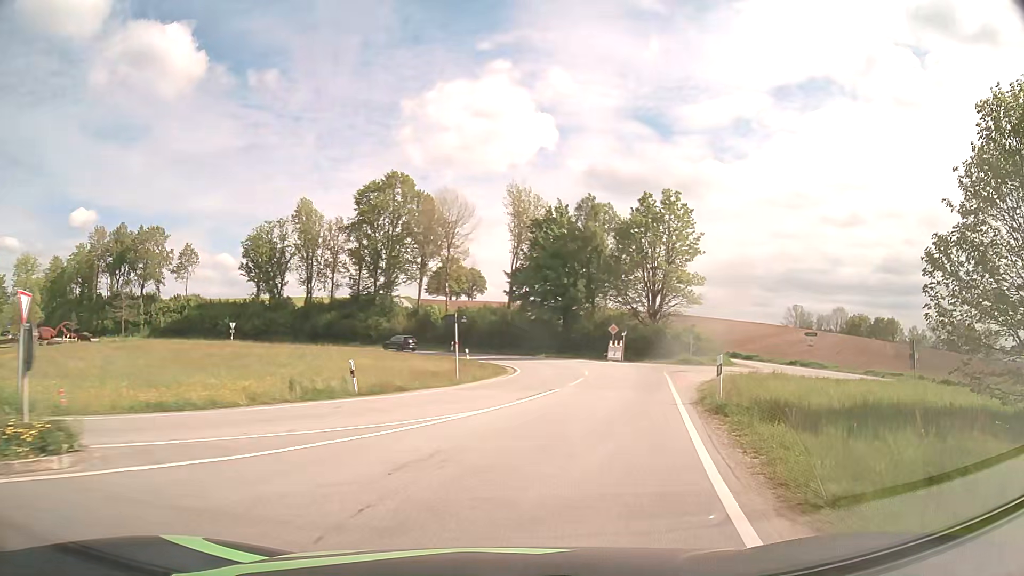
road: tertiary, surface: asphalt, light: Day
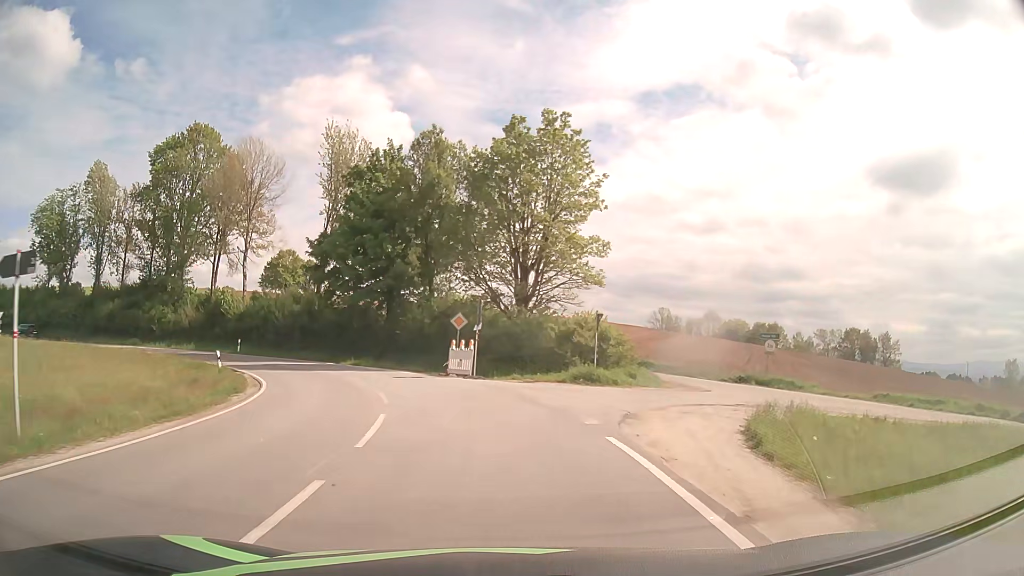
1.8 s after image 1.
(+3.2, +19.7) m; +14°
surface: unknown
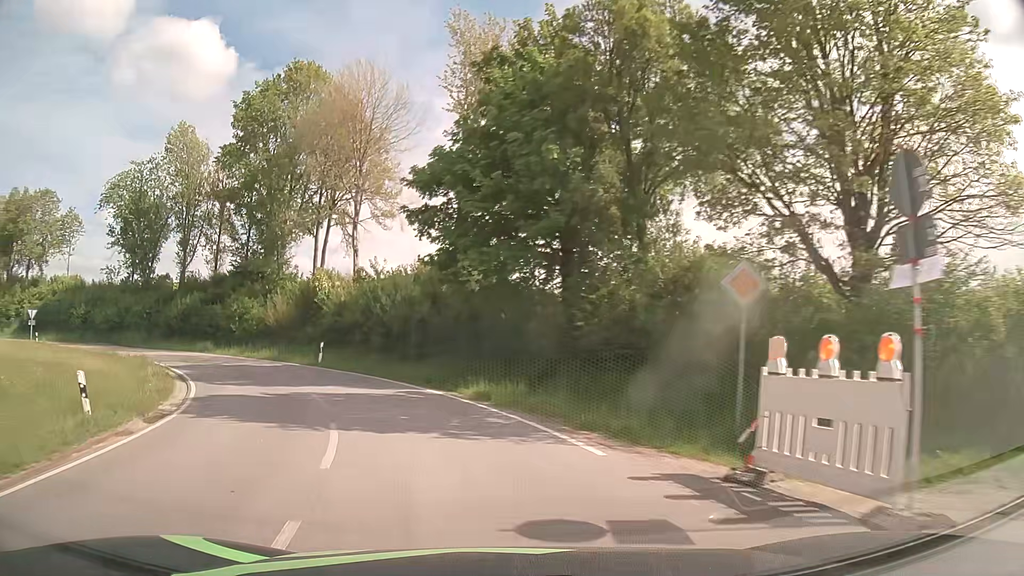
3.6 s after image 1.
(-2.1, +20.2) m; -15°
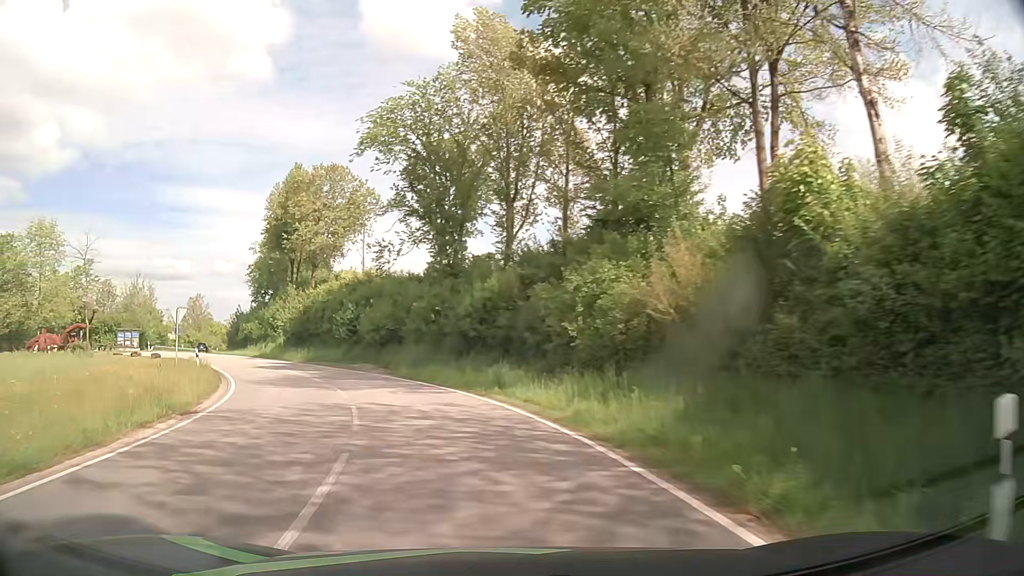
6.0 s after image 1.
(-8.2, +26.7) m; -35°
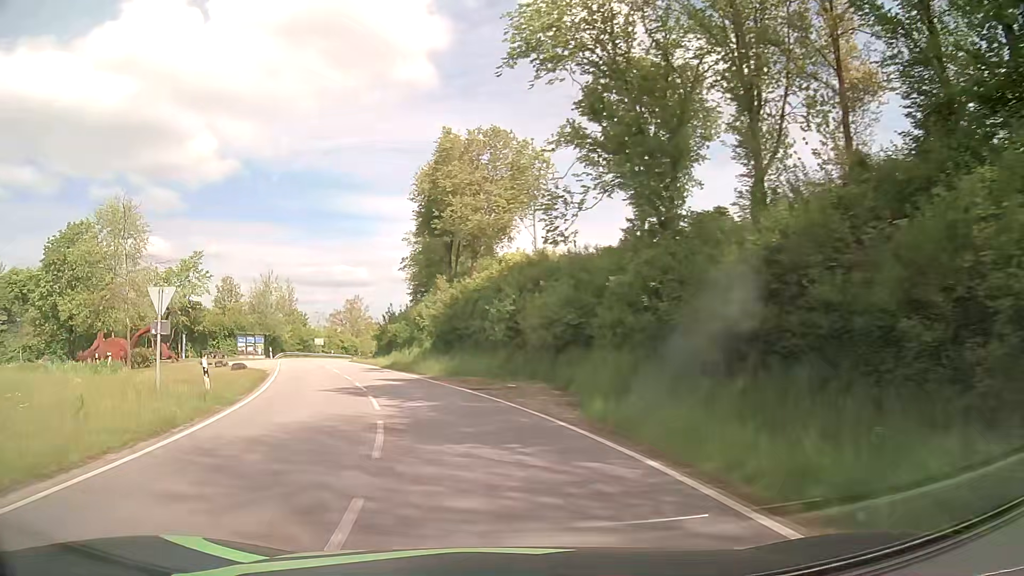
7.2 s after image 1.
(-2.0, +14.9) m; -15°
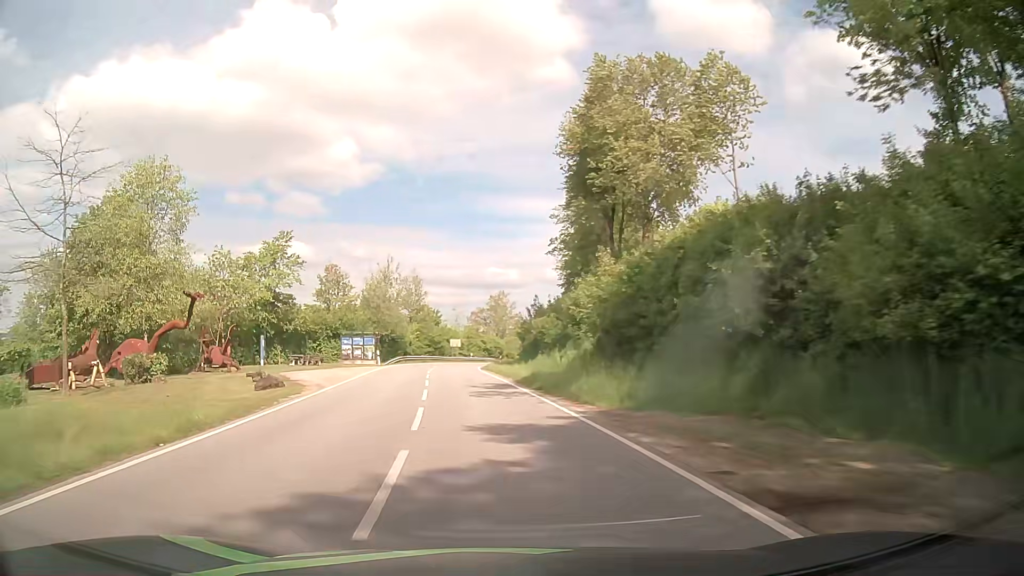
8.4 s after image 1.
(-2.0, +15.8) m; -14°
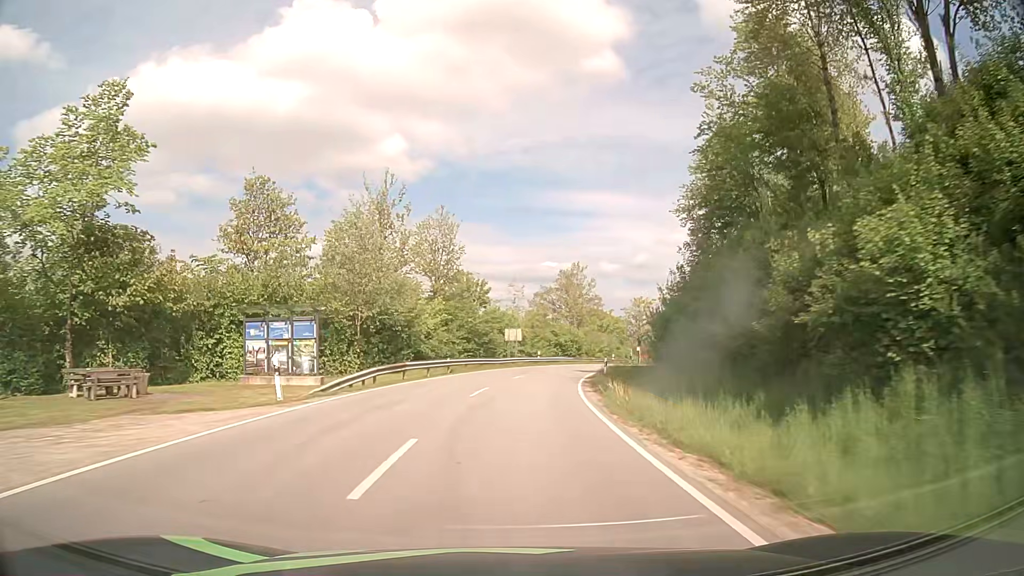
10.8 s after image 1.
(-3.1, +35.4) m; -6°
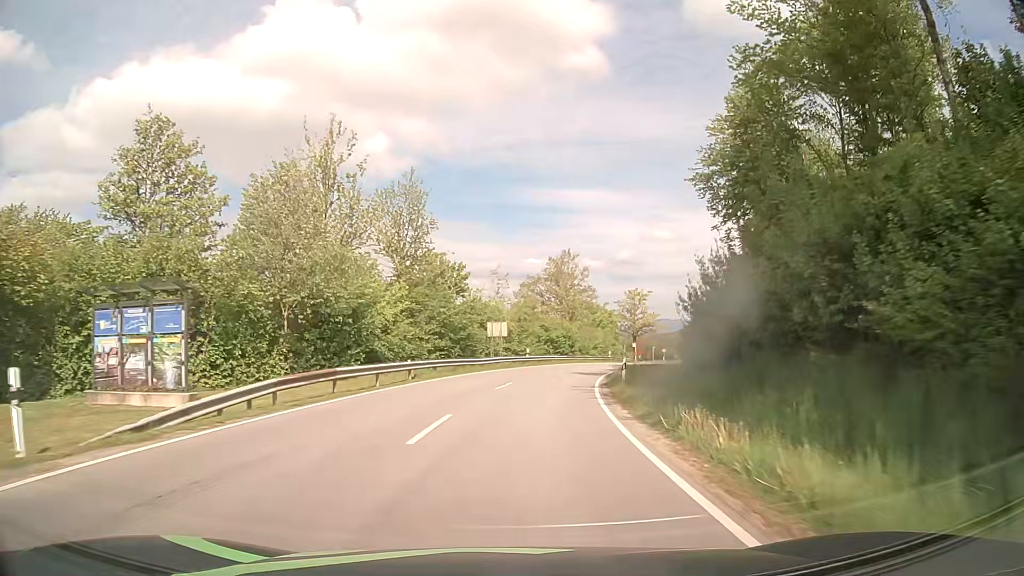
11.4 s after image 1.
(+0.1, +9.5) m; +1°
(0, +10) (+1, +20) (+2, +30) (+4, +40) (+7, +49) (+10, +59) (+14, +68) (+18, +77) (+22, +86) (+27, +95) m
